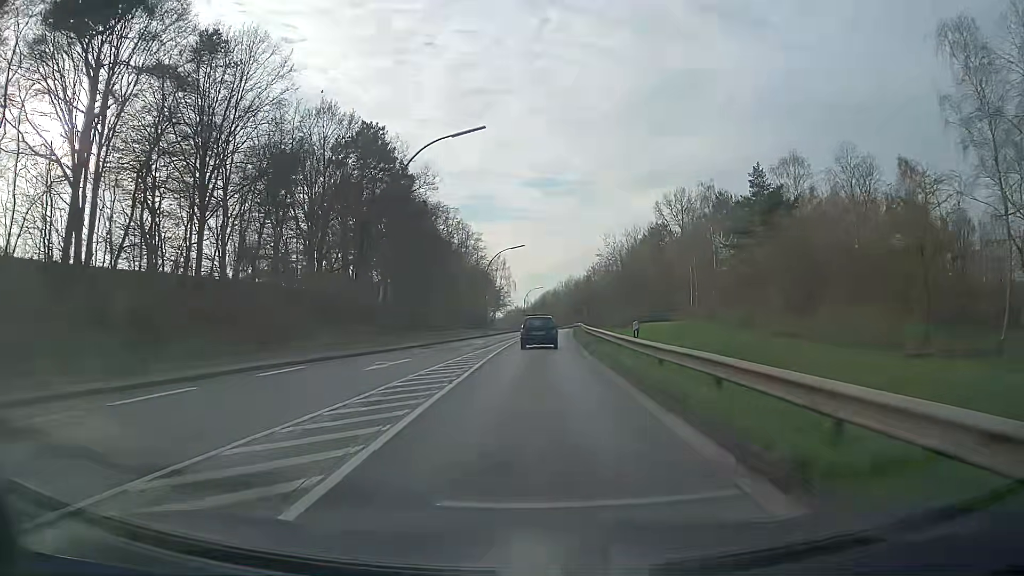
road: secondary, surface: asphalt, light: Day
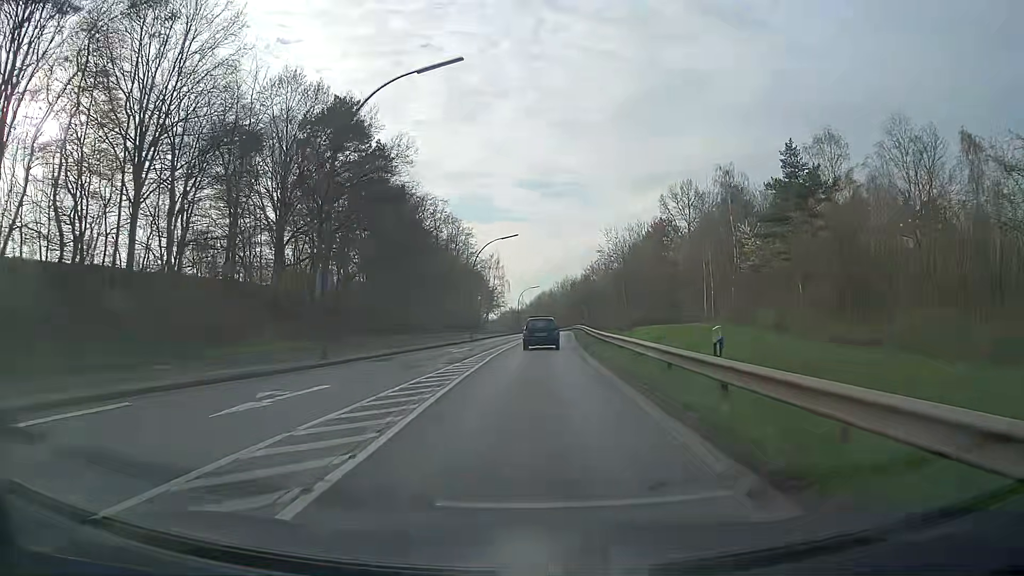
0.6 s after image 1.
(0.0, +8.7) m; 0°
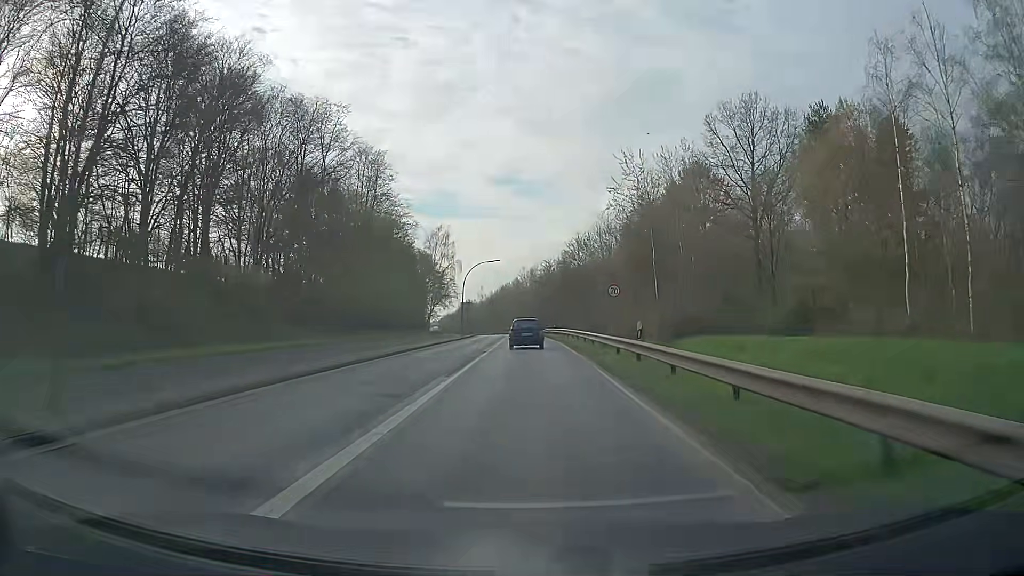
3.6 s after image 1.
(+1.0, +44.9) m; +3°
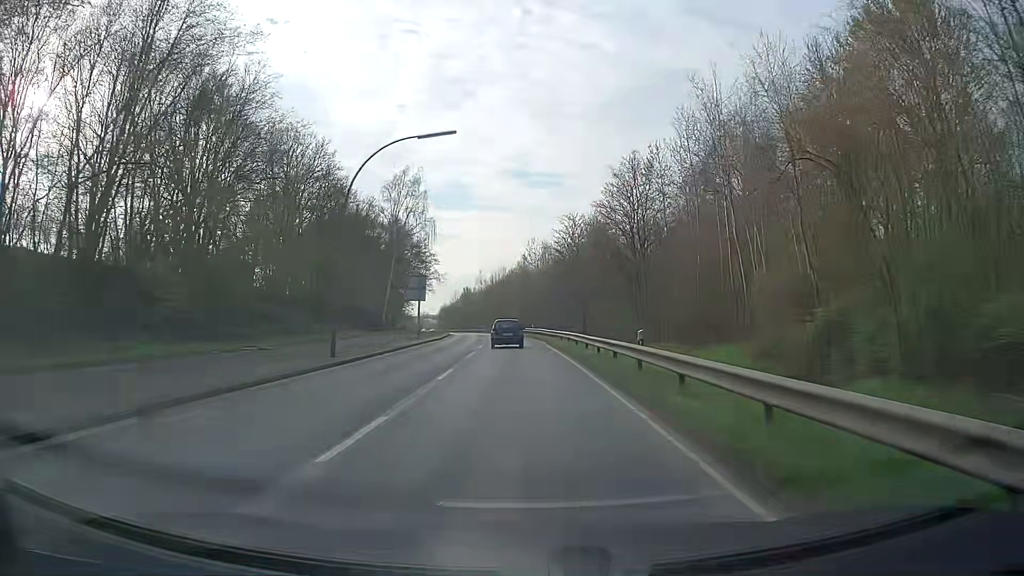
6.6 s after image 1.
(-0.1, +46.1) m; -1°
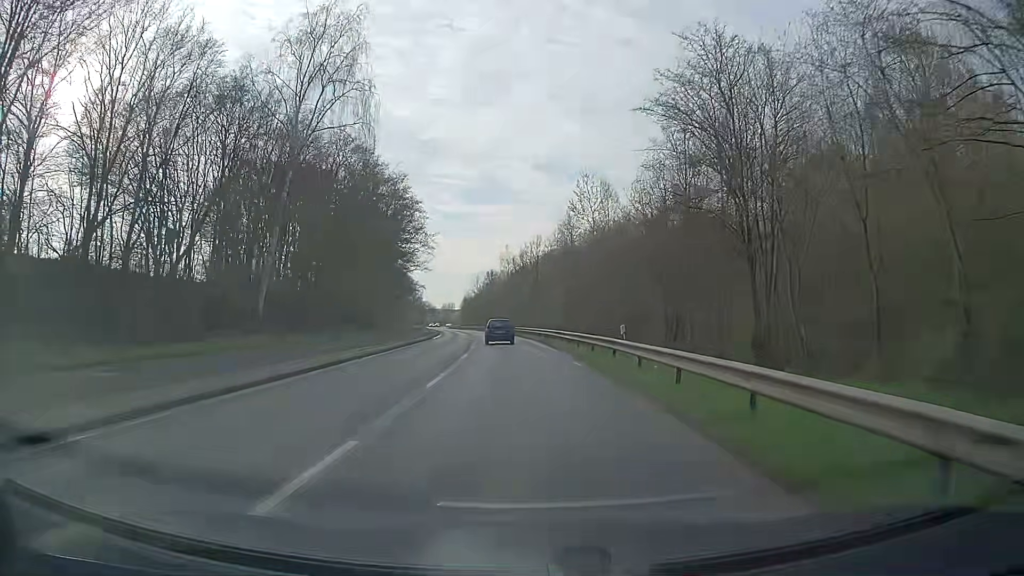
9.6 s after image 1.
(-1.3, +47.3) m; -3°
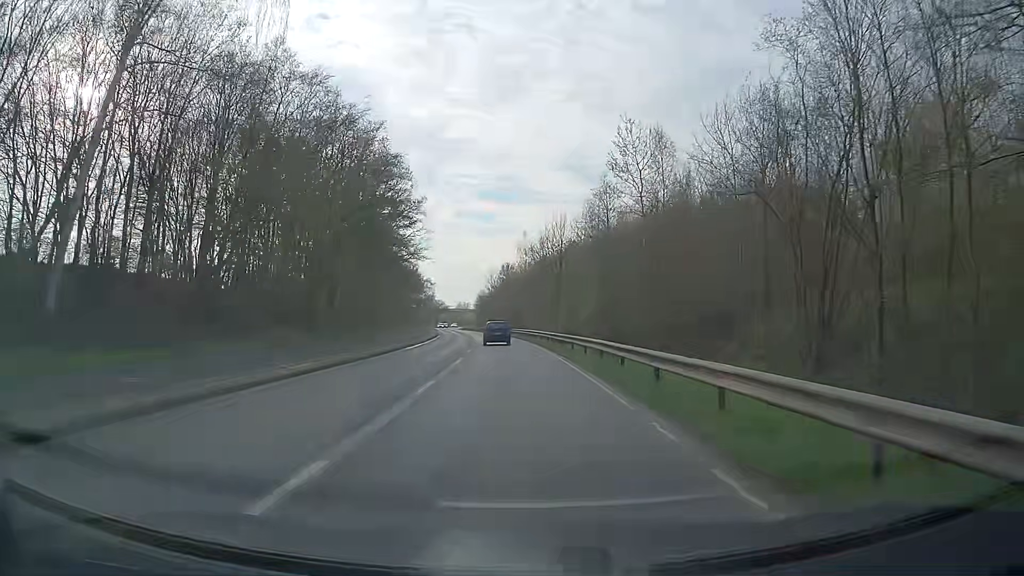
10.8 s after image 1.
(-0.2, +19.3) m; -1°
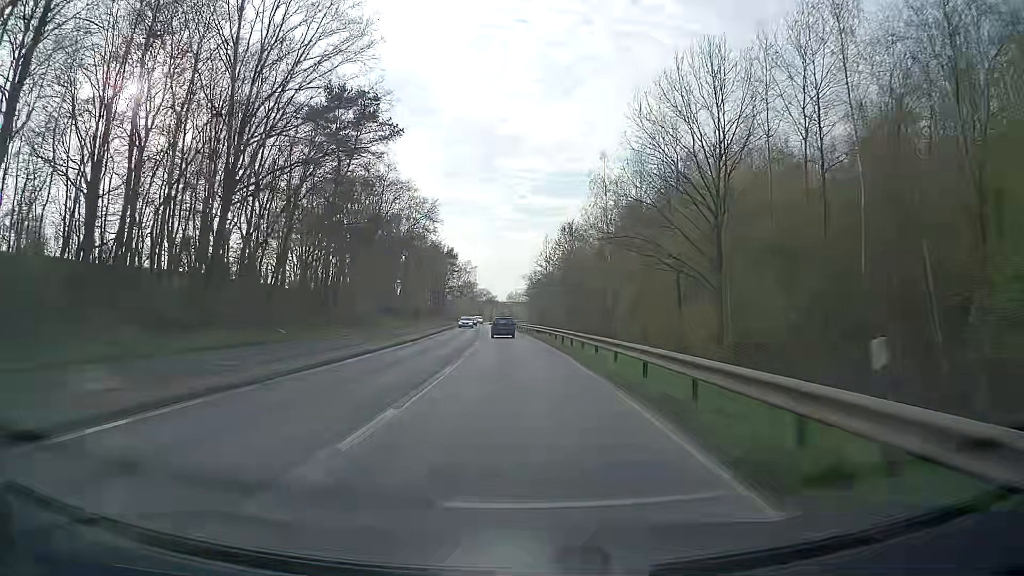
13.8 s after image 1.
(-2.4, +51.0) m; -5°
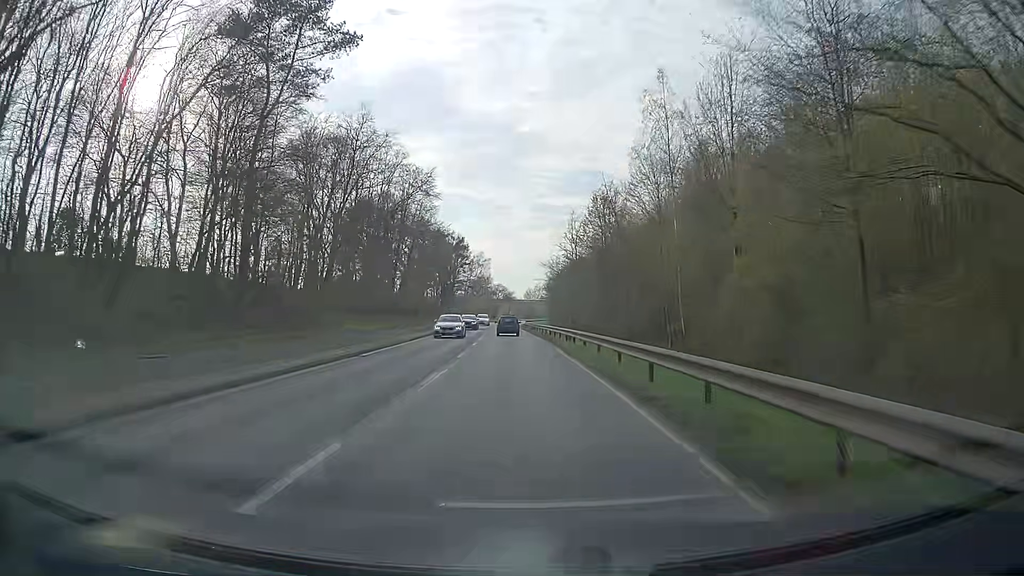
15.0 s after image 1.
(-0.3, +21.0) m; -2°
(0, +10) (0, +20) (-1, +30) (-1, +40) (-2, +50) (-2, +60) (-2, +70) (-3, +80) (-3, +90) (-3, +100) m
